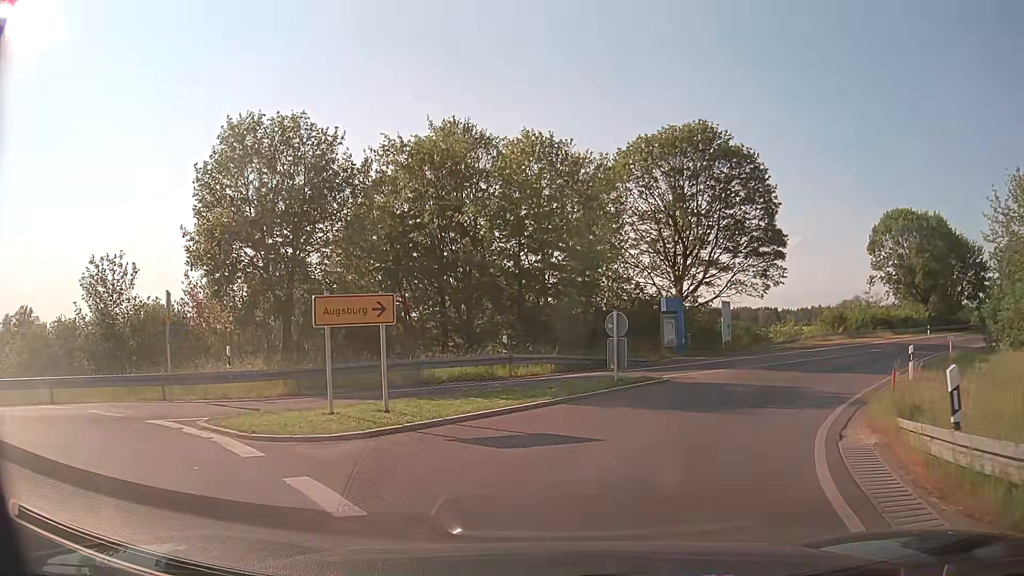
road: secondary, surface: asphalt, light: Day
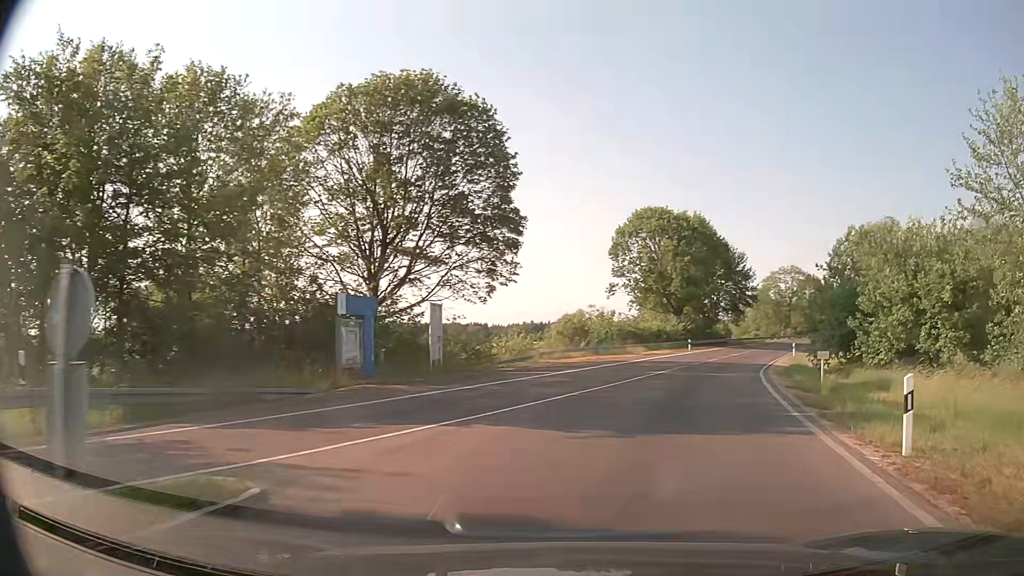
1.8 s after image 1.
(+2.5, +12.3) m; +25°
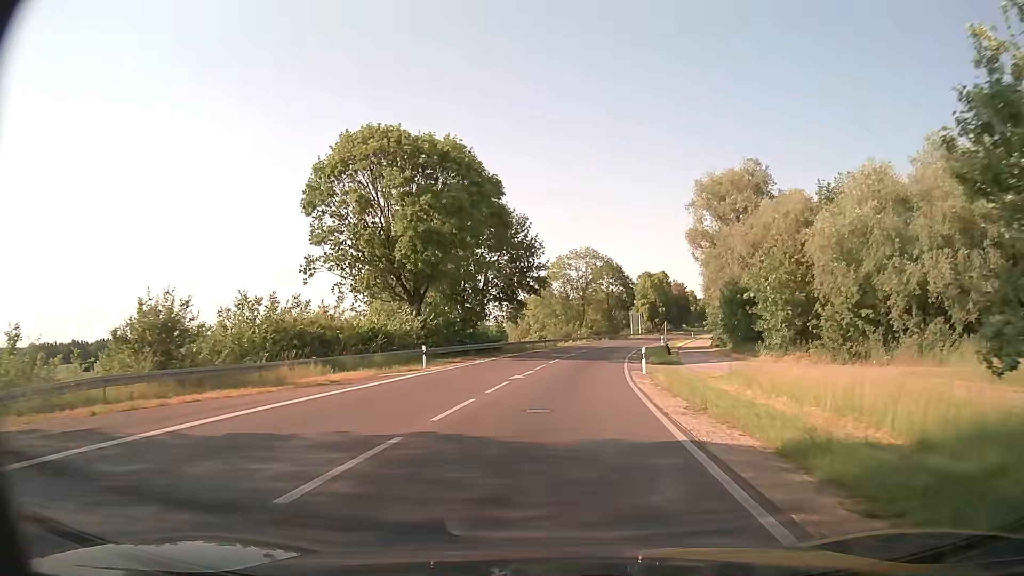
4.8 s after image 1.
(+7.5, +29.8) m; +19°
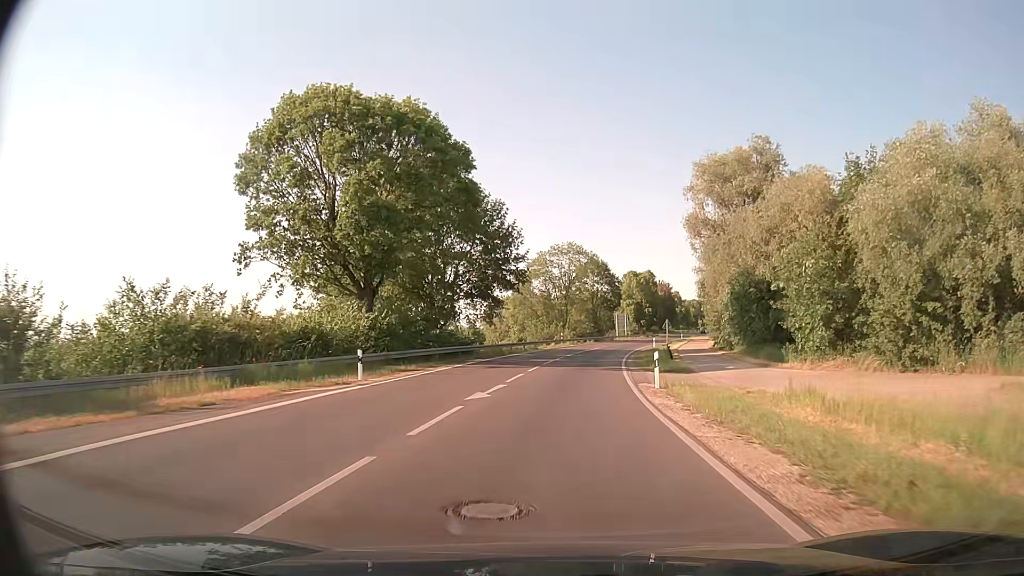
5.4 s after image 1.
(+0.1, +7.8) m; +2°
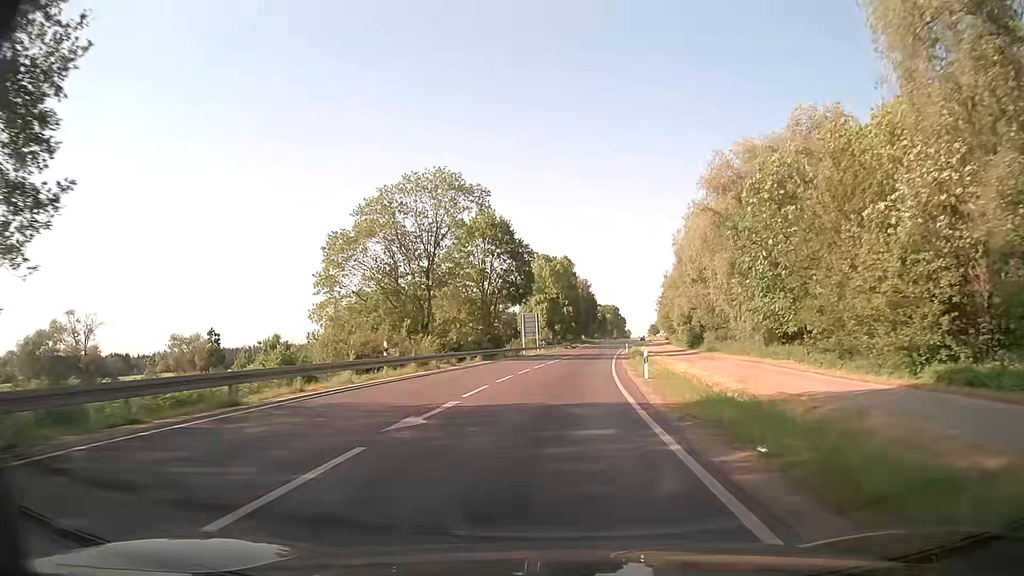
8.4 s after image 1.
(+3.9, +47.6) m; +8°
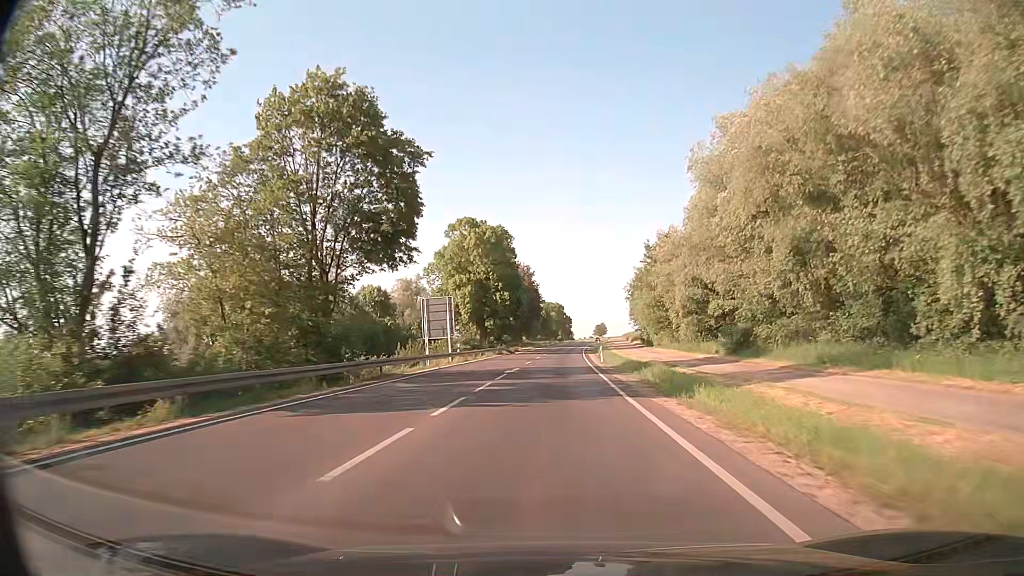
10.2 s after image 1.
(+1.5, +34.3) m; +5°
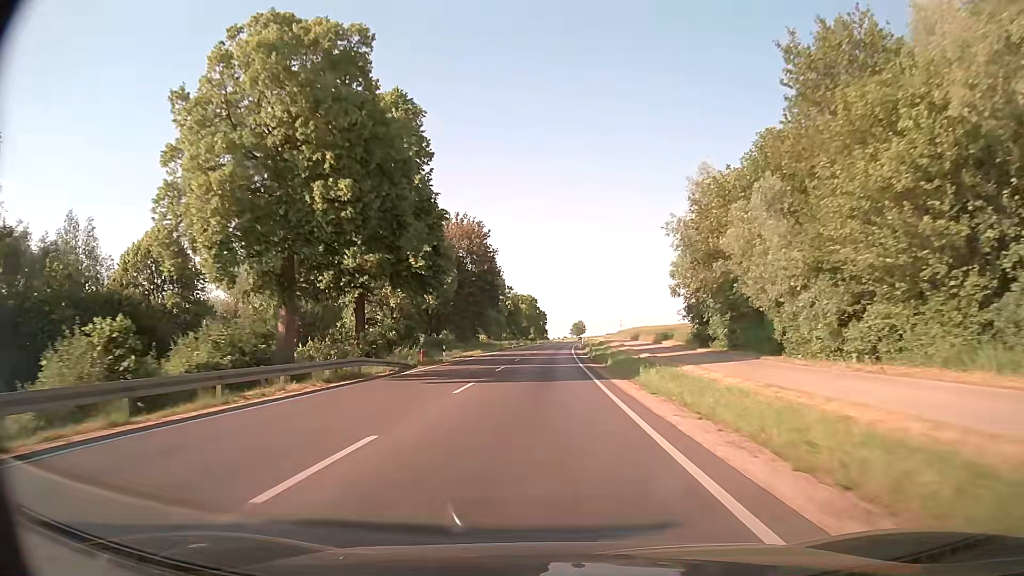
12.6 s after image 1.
(+1.4, +49.4) m; +2°
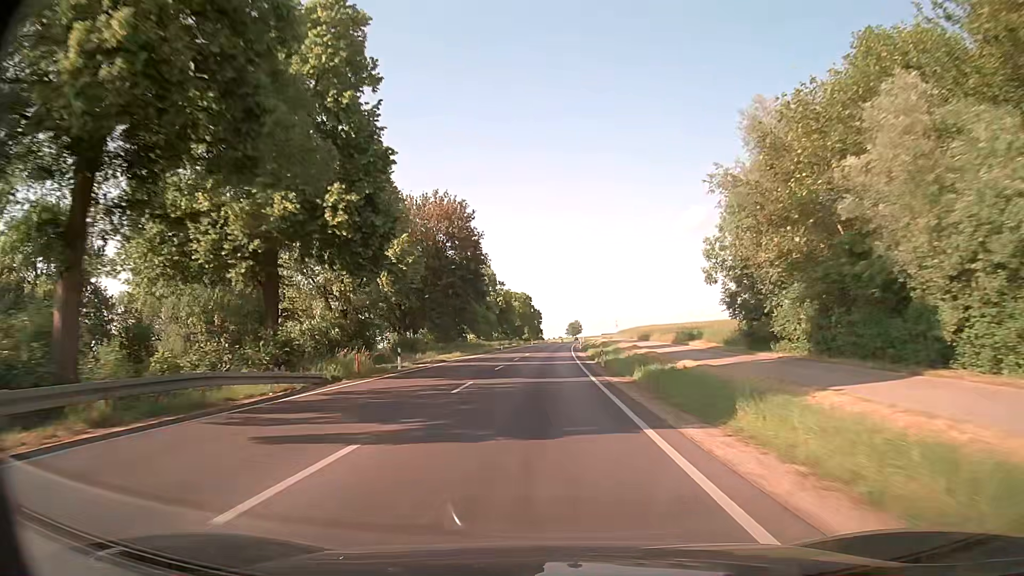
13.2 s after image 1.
(0.0, +12.8) m; 0°
(0, +10) (0, +20) (0, +30) (0, +40) (+1, +50) (+1, +60) (+1, +70) (+2, +80) (+2, +90) (+2, +100) m
